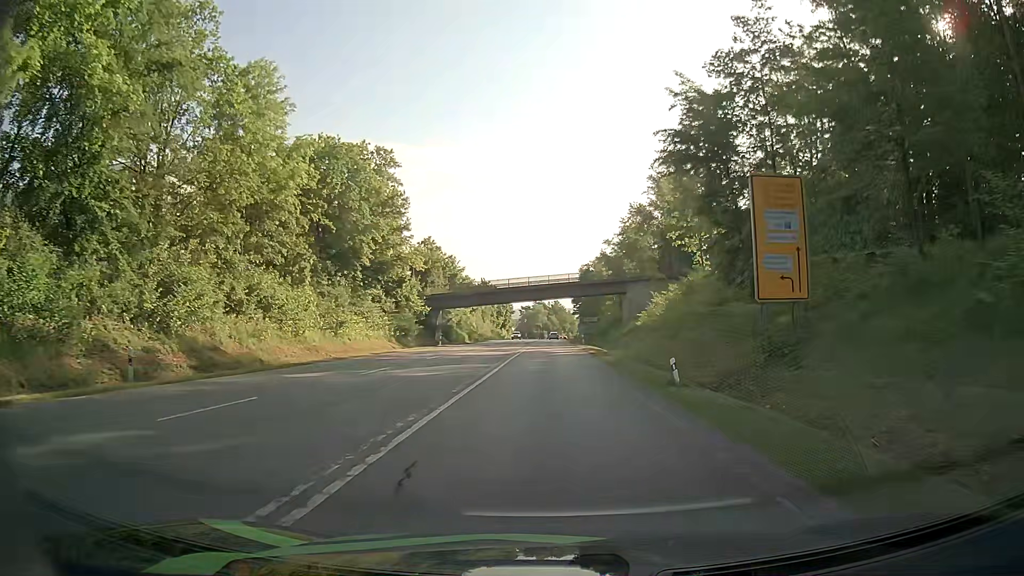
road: secondary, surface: asphalt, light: Day
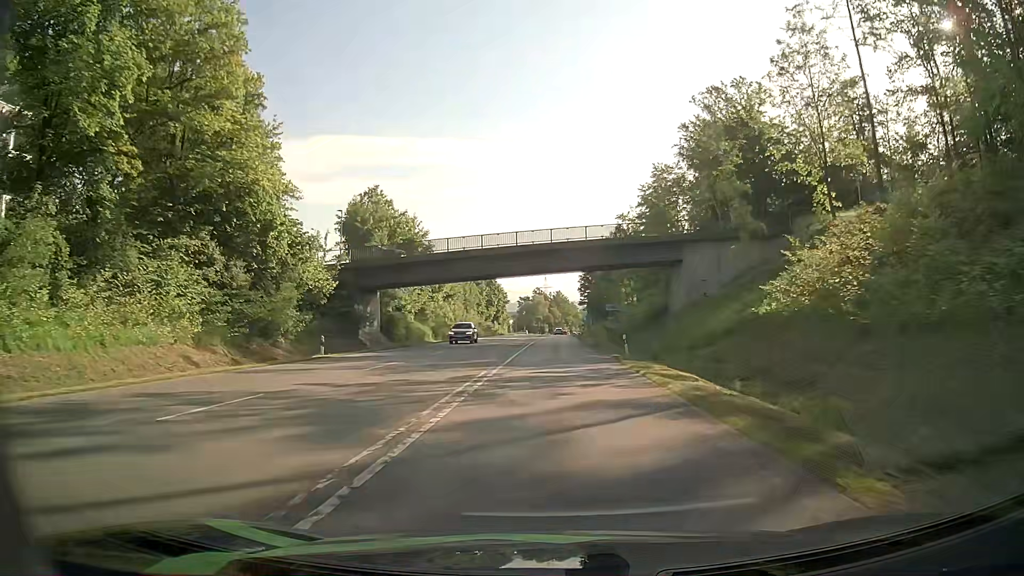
(-0.3, +34.8) m; 0°
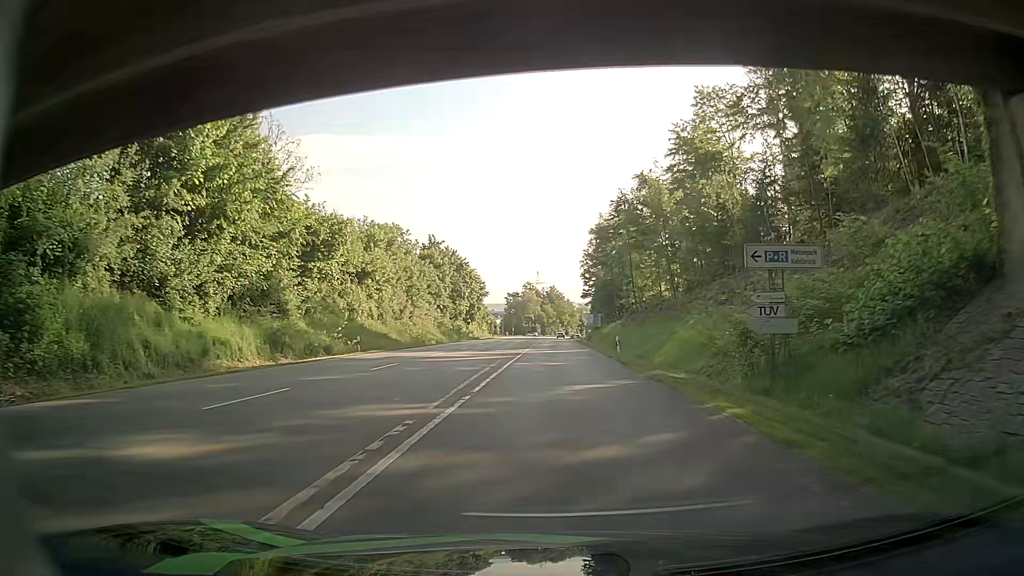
(0.0, +44.7) m; 0°
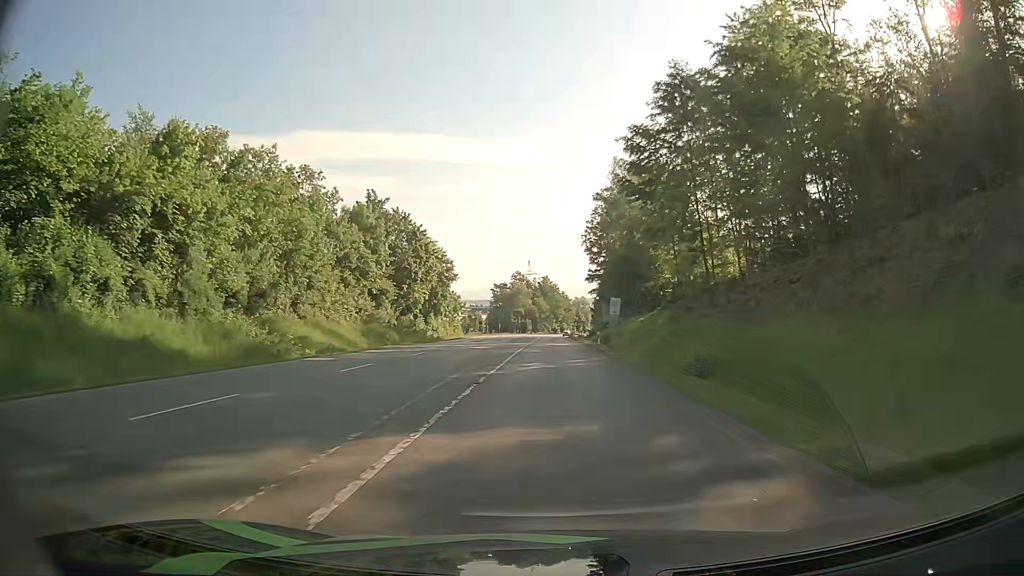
(-0.1, +36.0) m; +1°
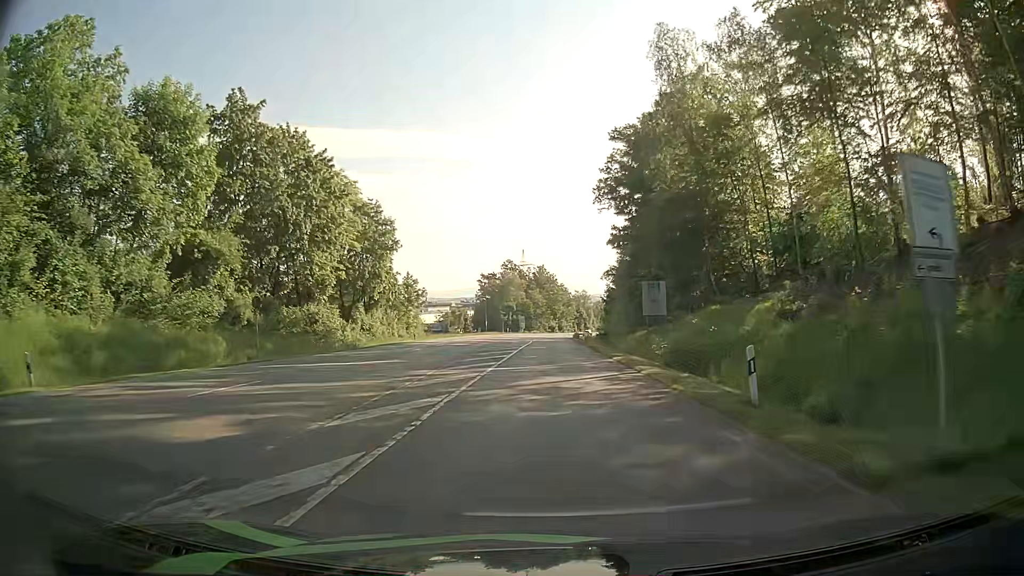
(+0.1, +36.4) m; +1°
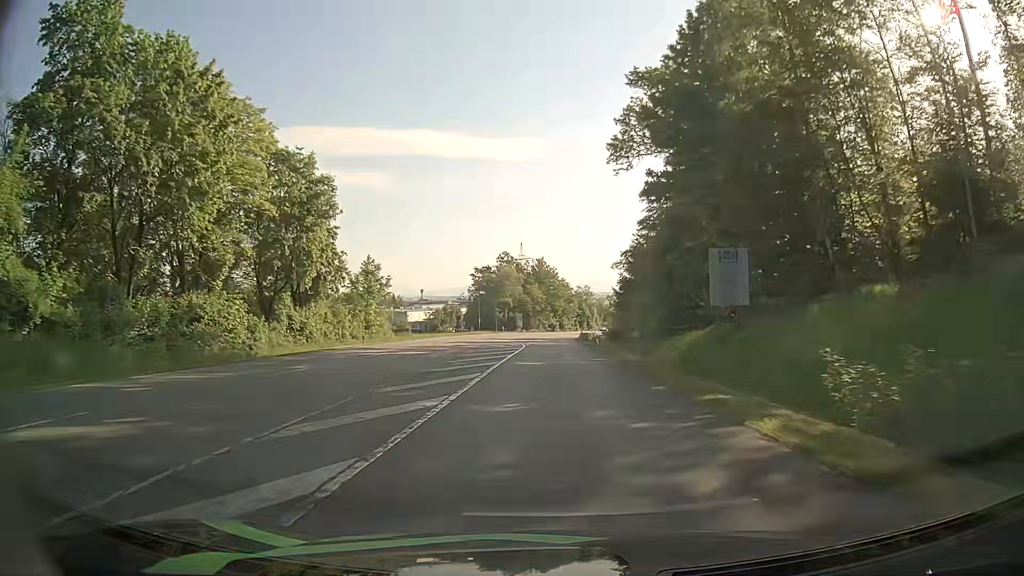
(-0.1, +18.3) m; 0°
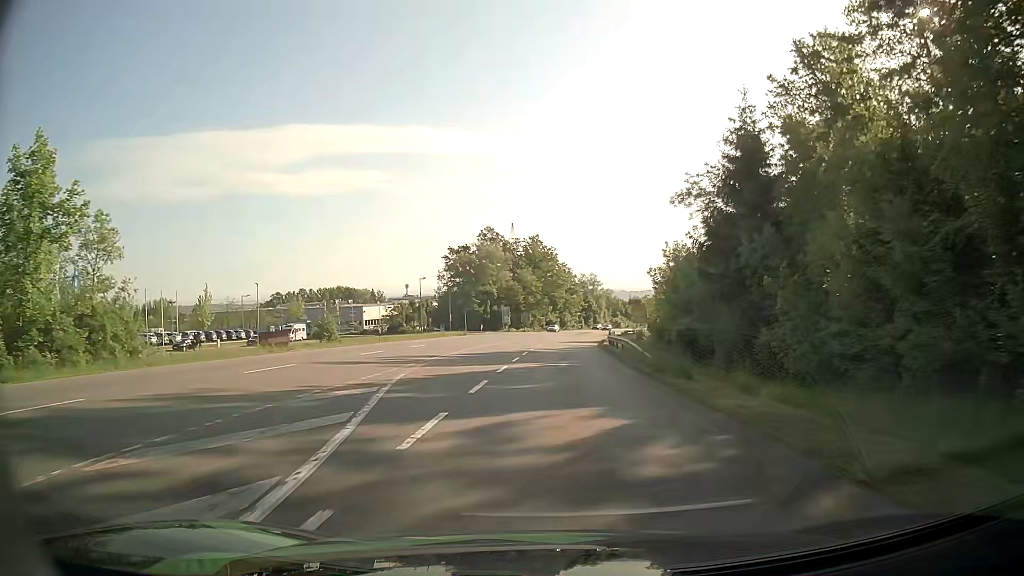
(-0.2, +46.0) m; 0°
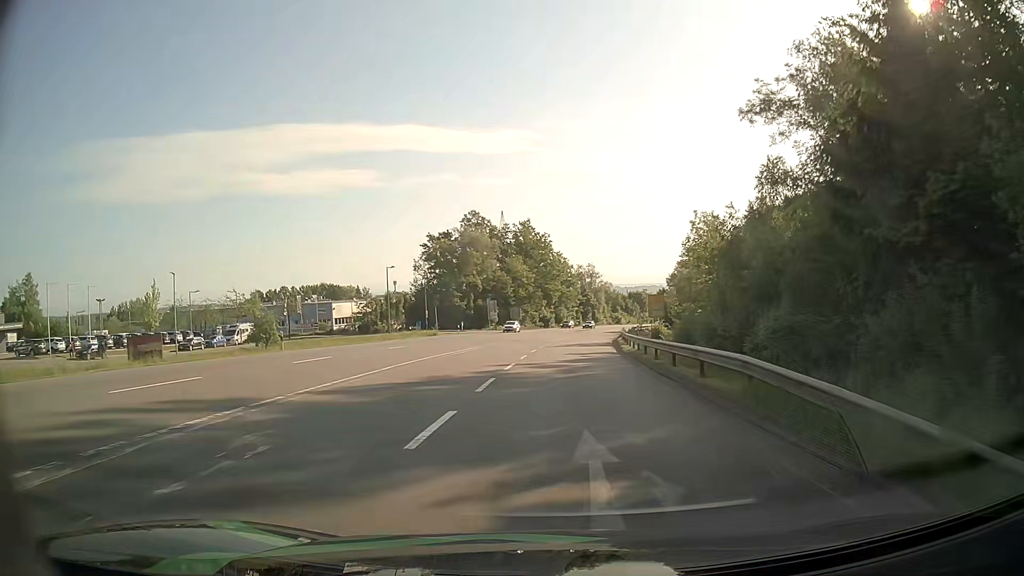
(+0.1, +18.3) m; +1°
(0, +10) (0, +20) (+1, +30) (+1, +40) (+2, +50) (+3, +60) (+4, +70) (+5, +80) (+7, +90) (+8, +100) m
